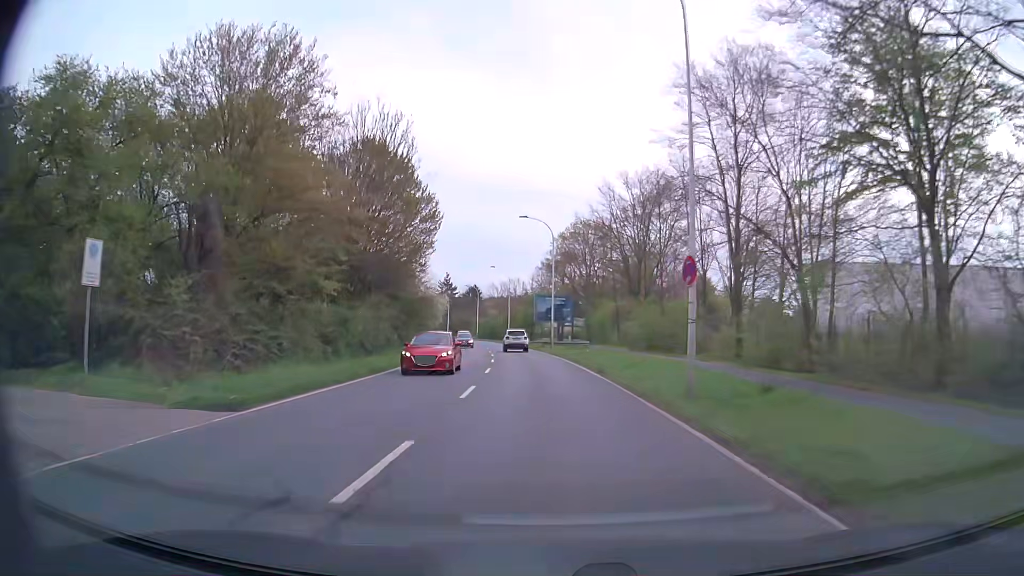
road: secondary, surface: asphalt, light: Day
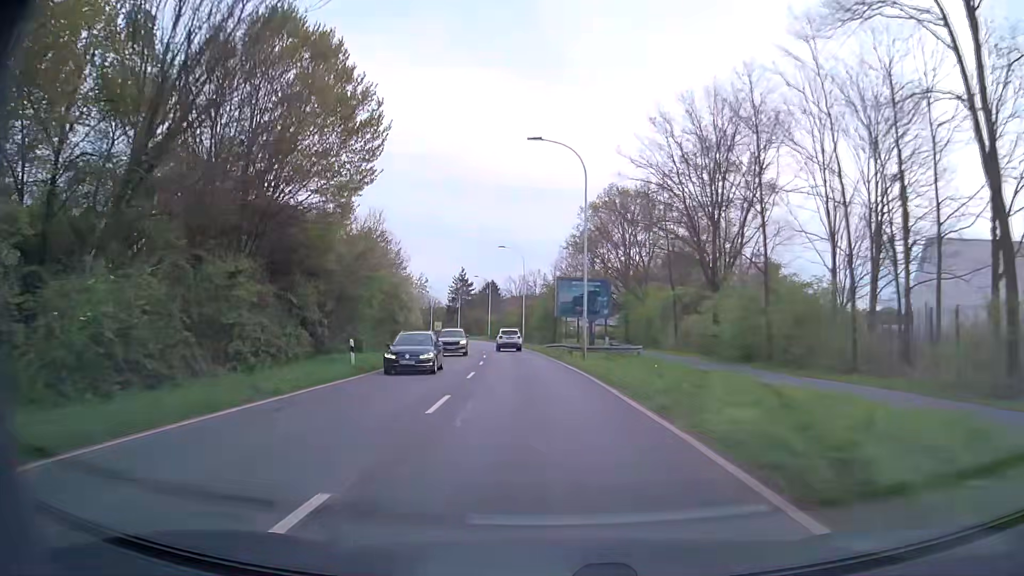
(-0.4, +21.1) m; -2°
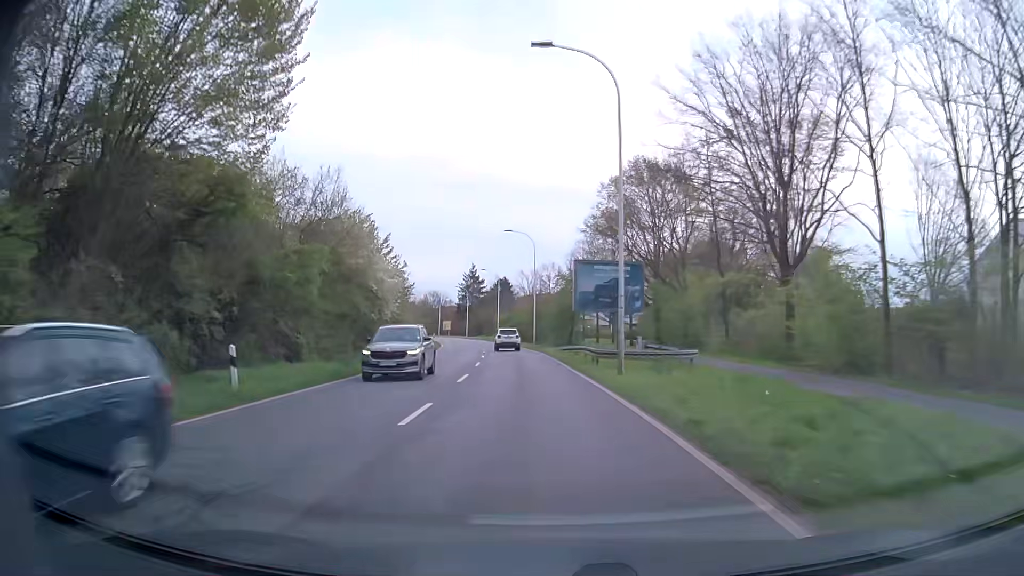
(-0.1, +10.7) m; -1°
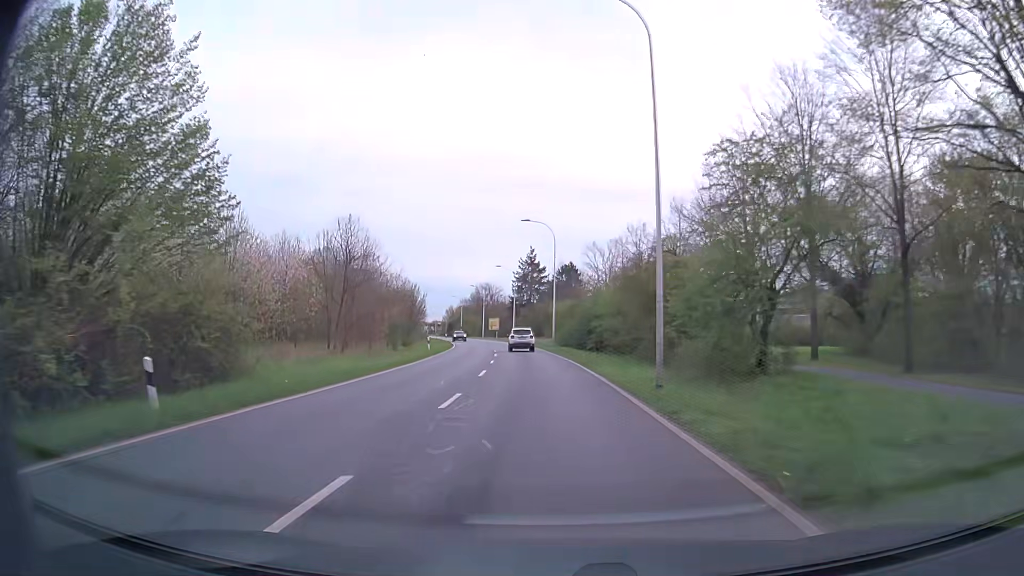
(-2.7, +43.0) m; -7°
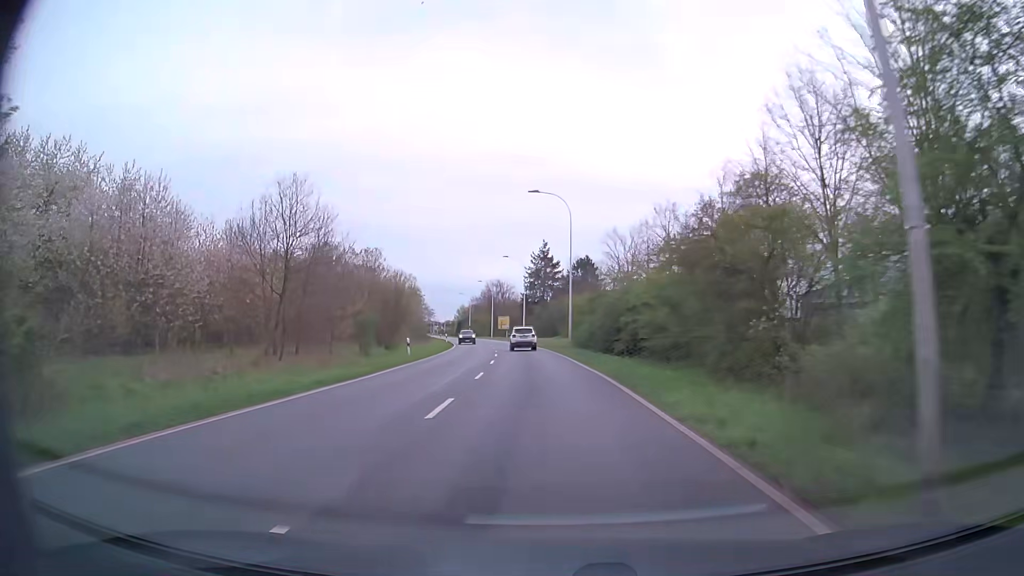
(0.0, +10.8) m; -1°
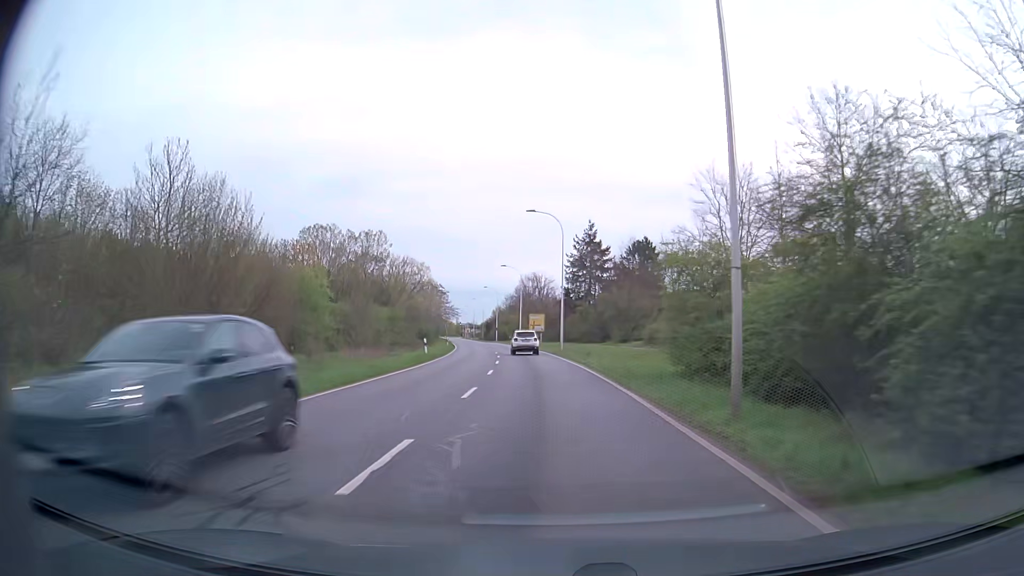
(-1.0, +32.1) m; -4°
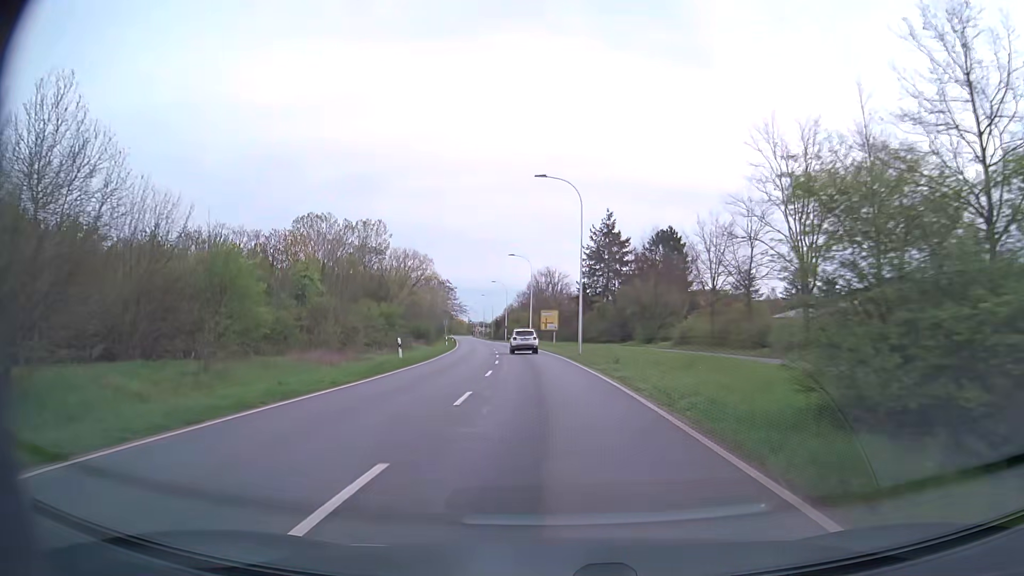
(-0.1, +10.7) m; -1°
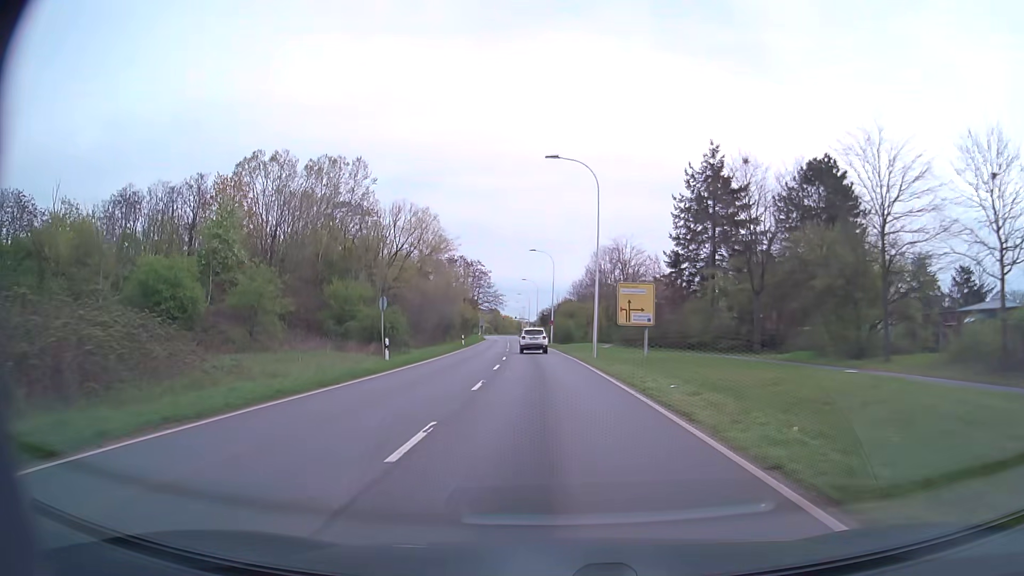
(-1.8, +42.5) m; -5°
(0, +10) (0, +20) (-1, +30) (-1, +40) (-2, +50) (-2, +60) (-3, +70) (-4, +80) (-4, +90) (-5, +100) m
